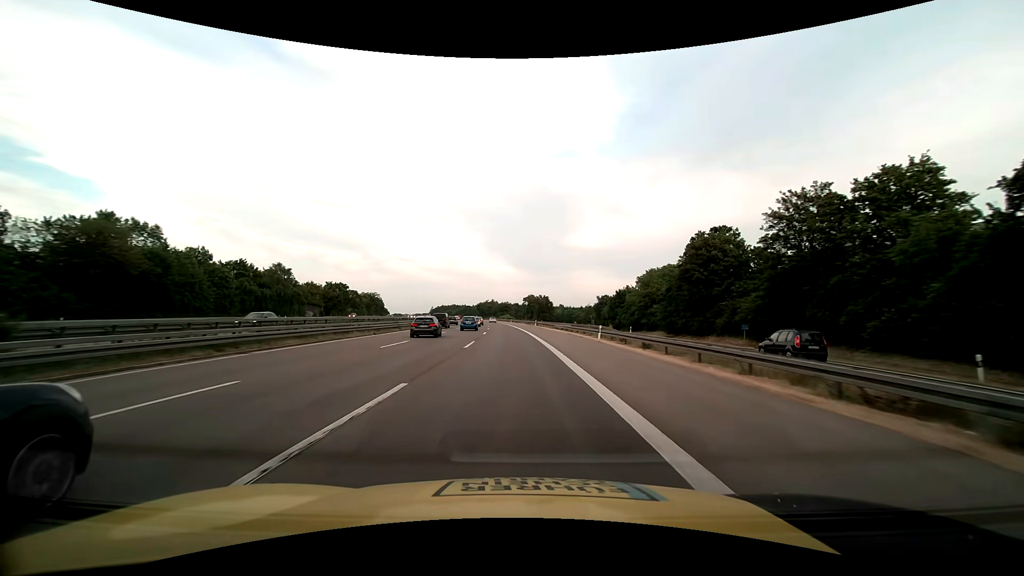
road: motorway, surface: asphalt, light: Day
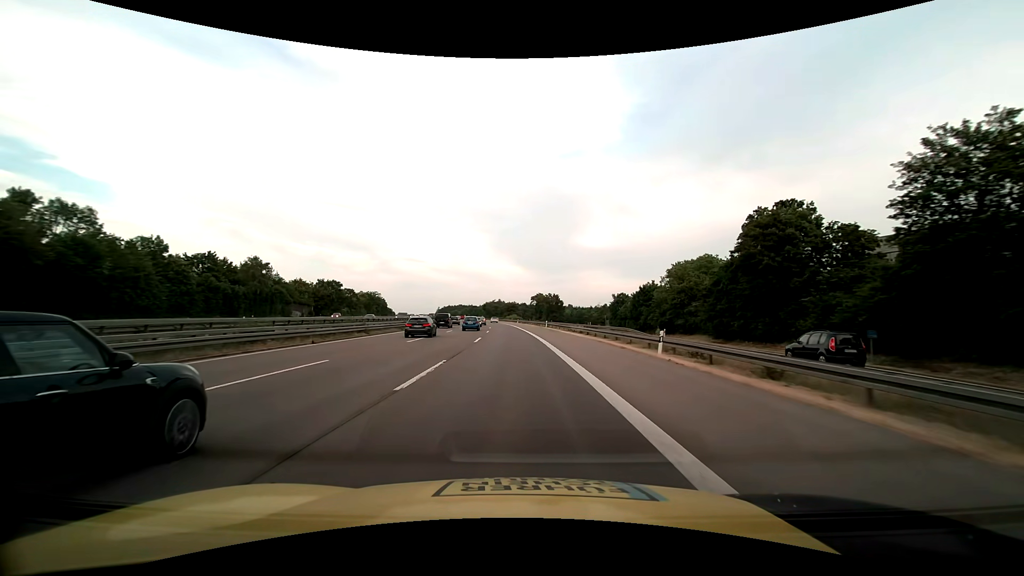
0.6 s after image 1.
(-0.1, +12.9) m; -1°
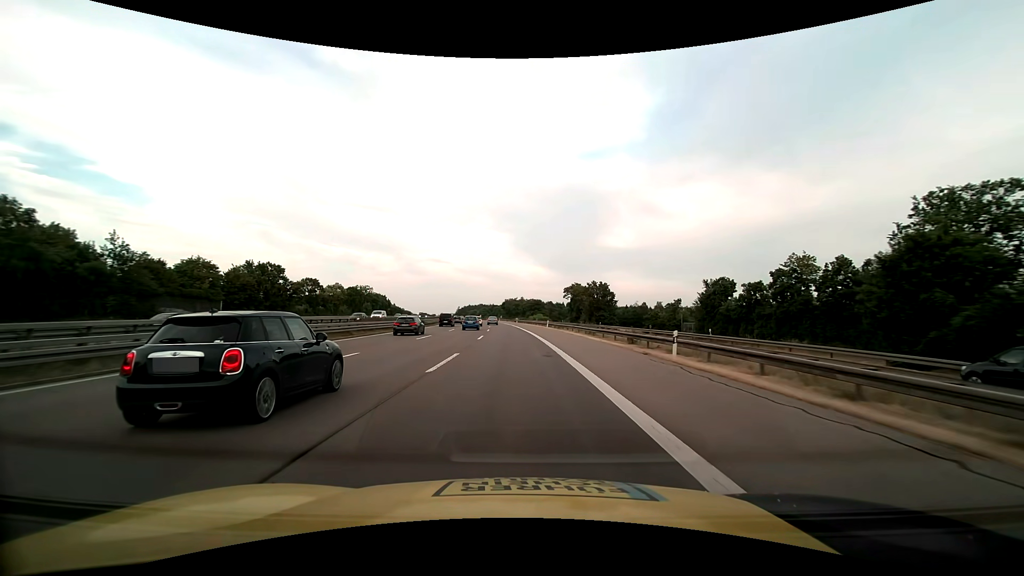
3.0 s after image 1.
(-1.3, +51.5) m; -3°
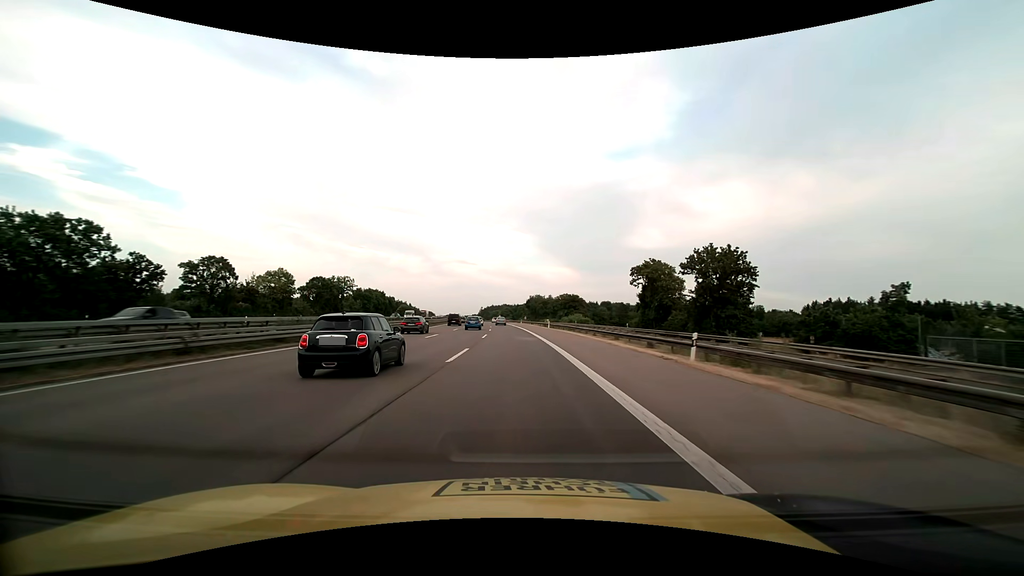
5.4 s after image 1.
(-1.4, +51.5) m; -3°
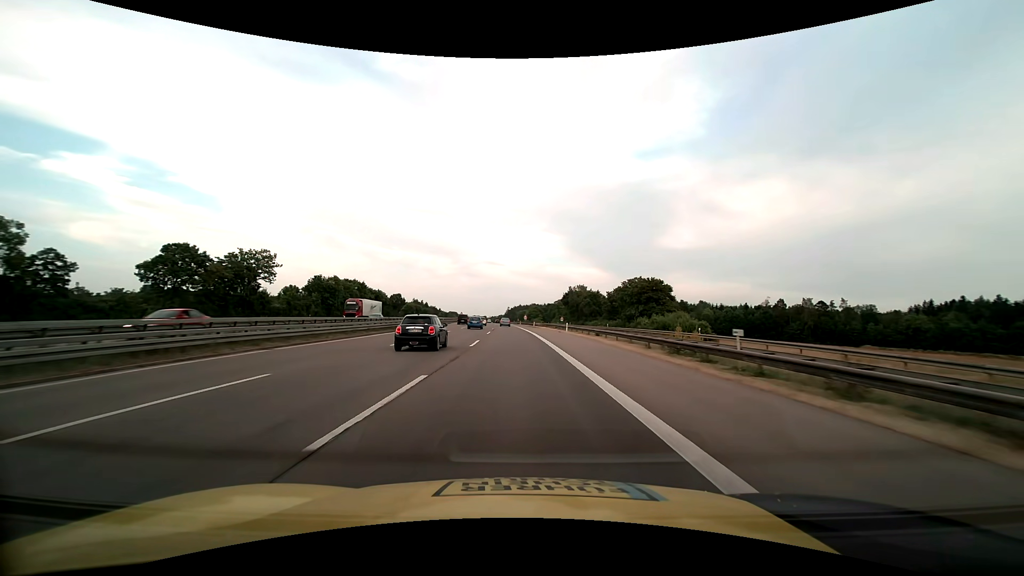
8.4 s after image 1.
(-2.0, +64.2) m; -3°
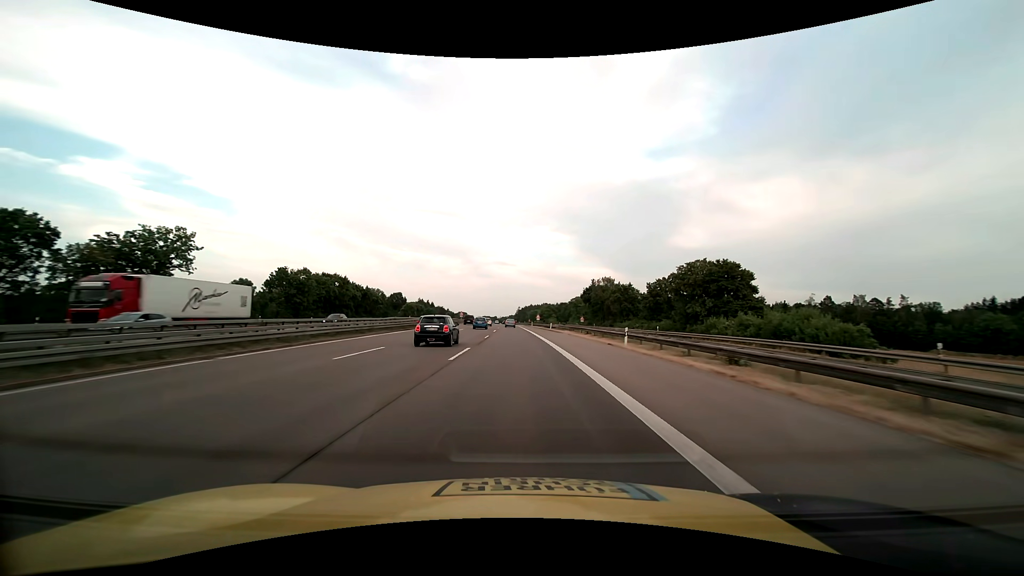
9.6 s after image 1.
(-0.3, +25.7) m; -1°
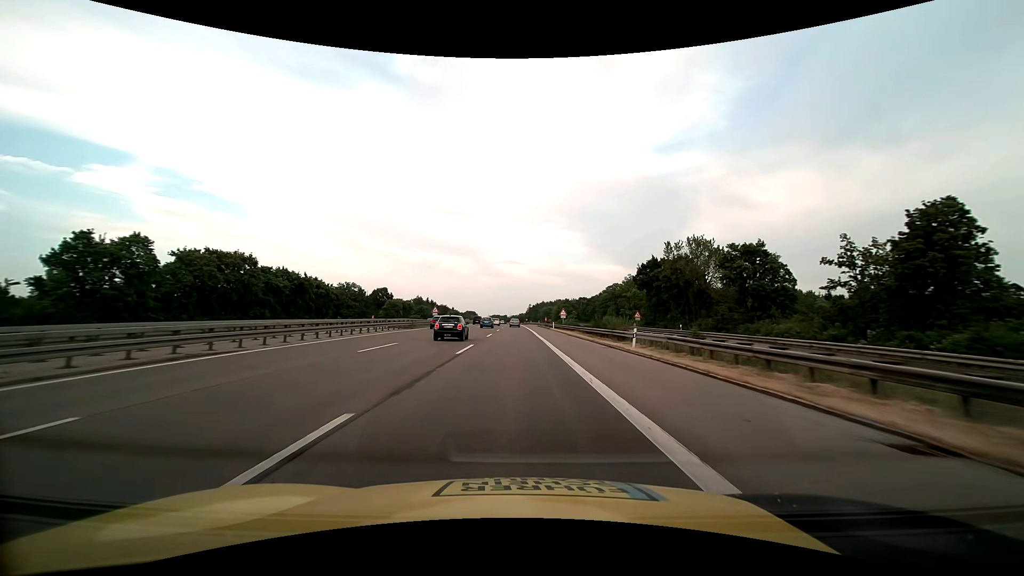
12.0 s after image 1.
(-0.6, +51.4) m; -1°
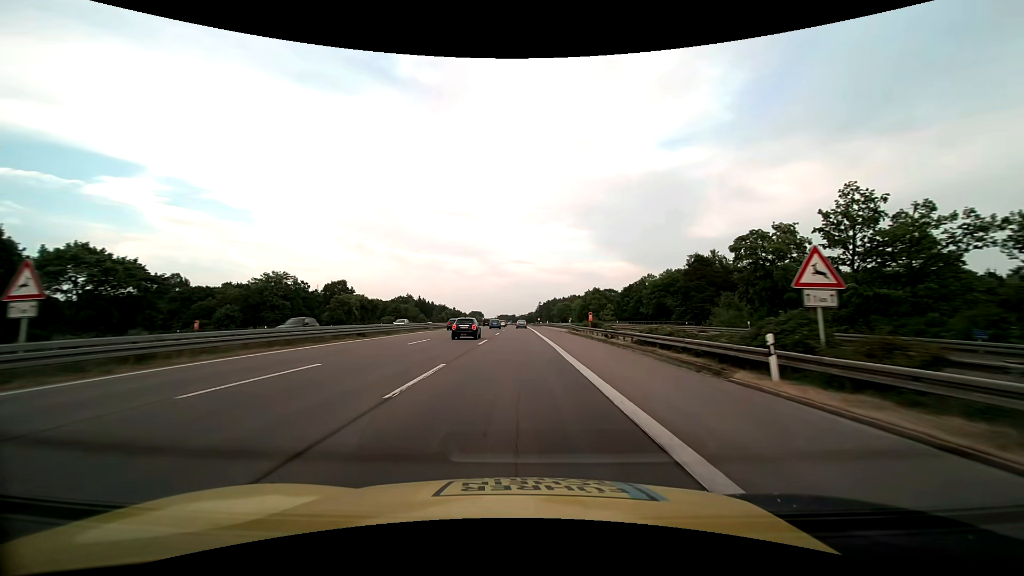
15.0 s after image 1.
(-0.6, +64.5) m; -1°
(0, +10) (0, +20) (0, +30) (0, +40) (0, +50) (0, +60) (0, +70) (-1, +80) (-1, +90) (-1, +100) m
